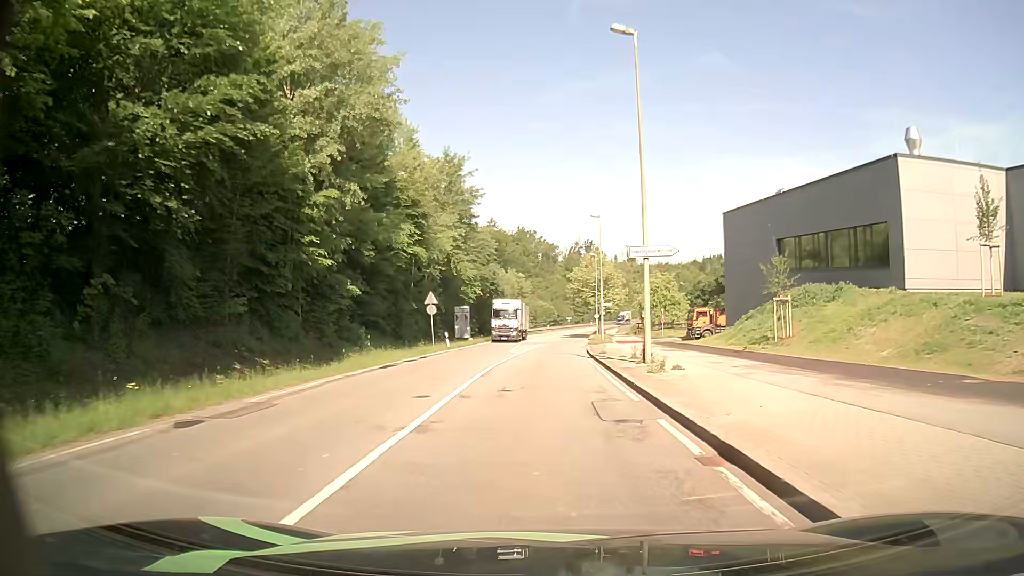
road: secondary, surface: asphalt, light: Day
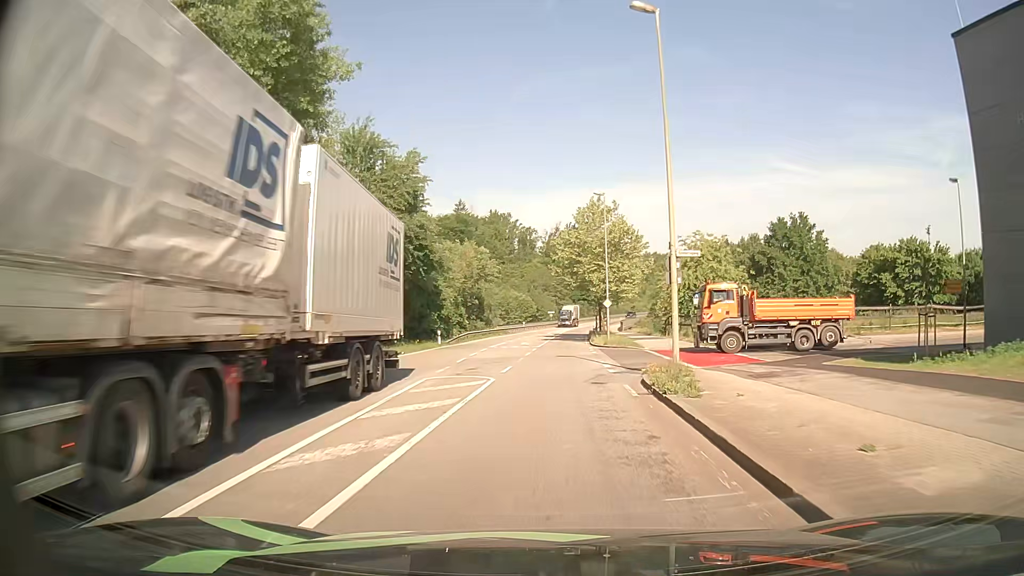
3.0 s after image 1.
(+0.3, +36.4) m; +2°
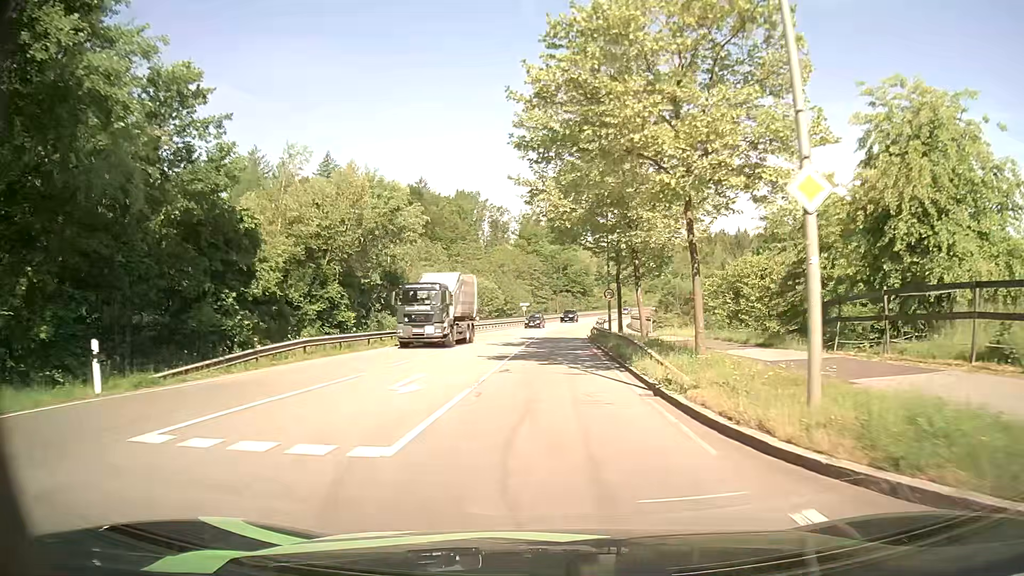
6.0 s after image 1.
(+0.4, +38.2) m; +2°
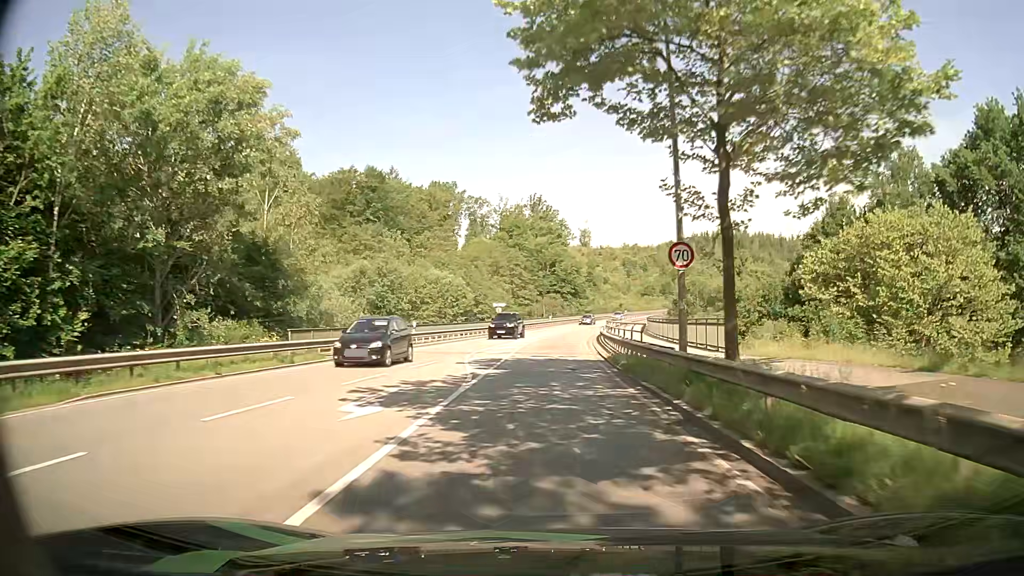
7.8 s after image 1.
(+0.2, +23.5) m; +1°
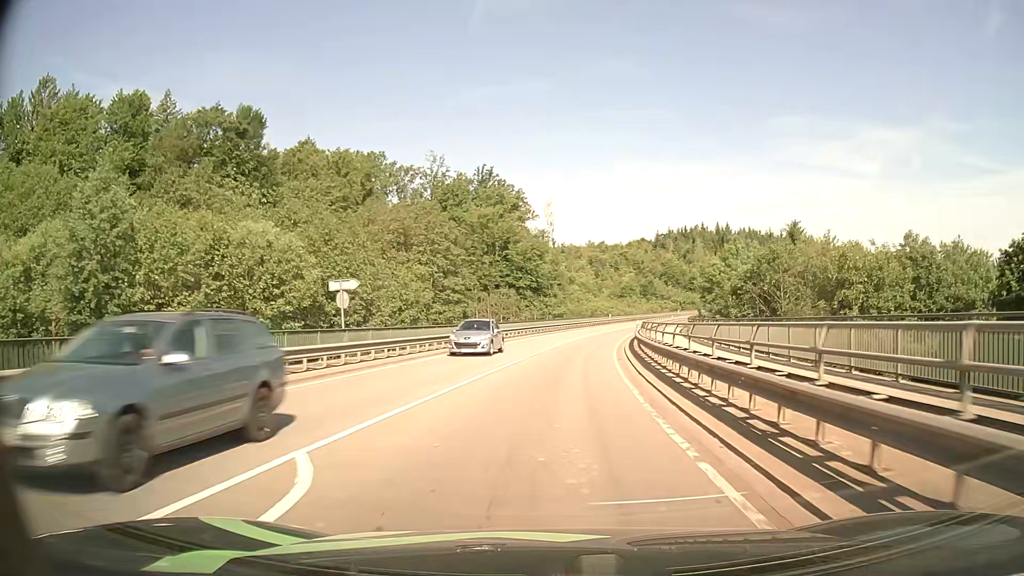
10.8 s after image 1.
(+0.6, +41.6) m; +3°
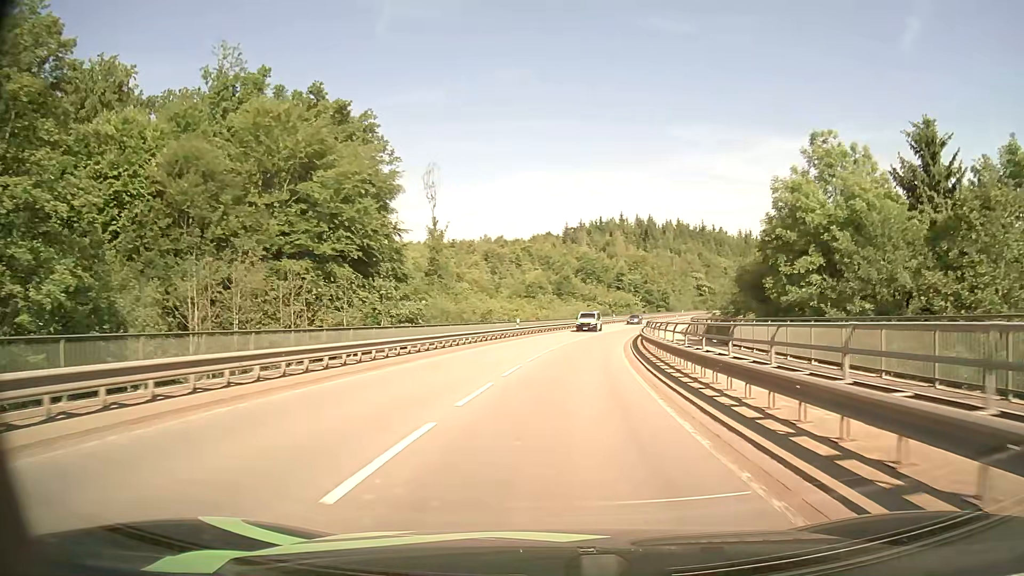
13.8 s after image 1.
(+3.1, +45.8) m; +8°
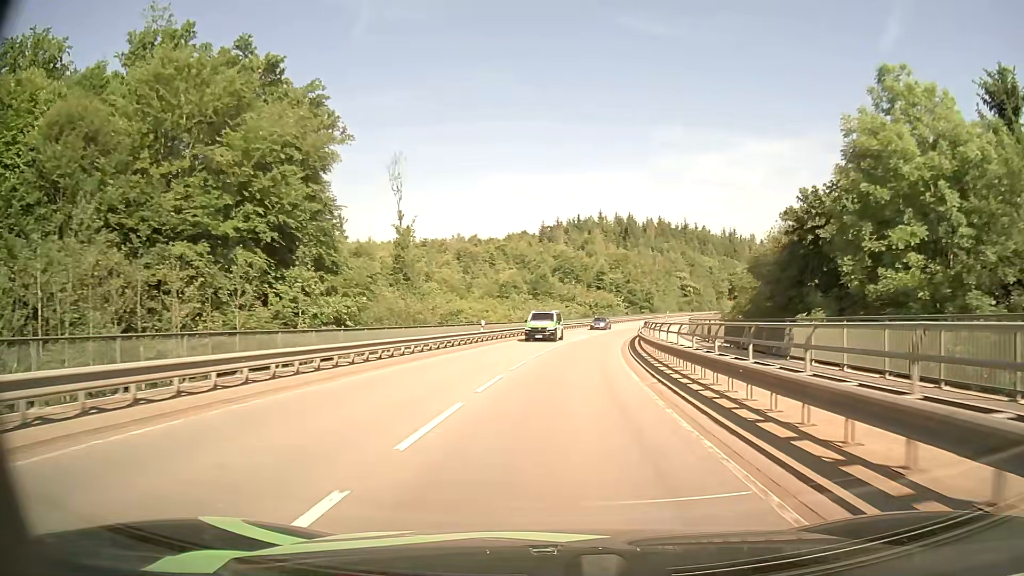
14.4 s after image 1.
(+0.2, +9.7) m; +2°
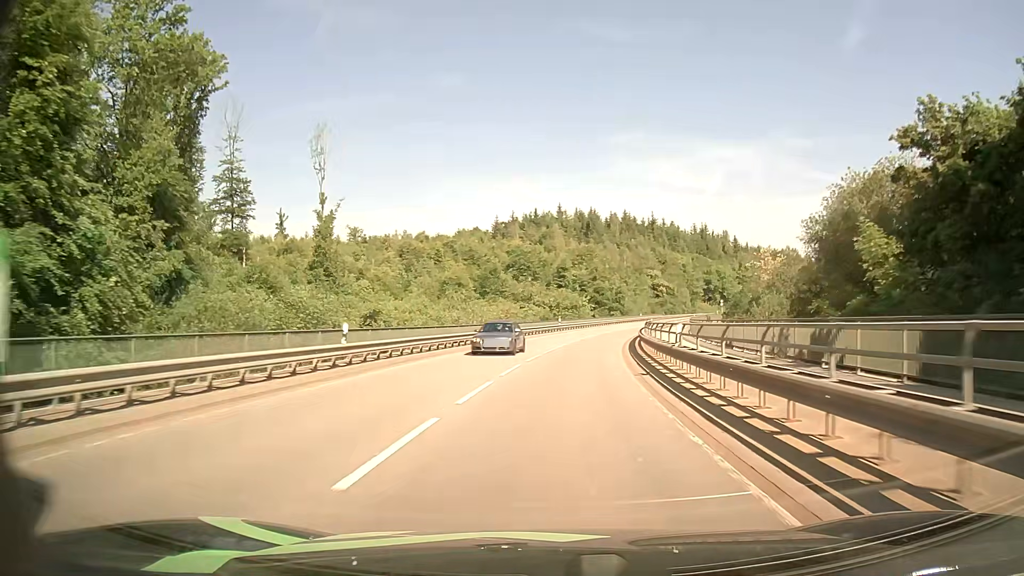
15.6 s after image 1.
(+0.6, +19.9) m; +4°
(0, +10) (+1, +20) (+1, +30) (+2, +40) (+4, +50) (+6, +60) (+8, +69) (+10, +79) (+13, +89) (+16, +98) m
